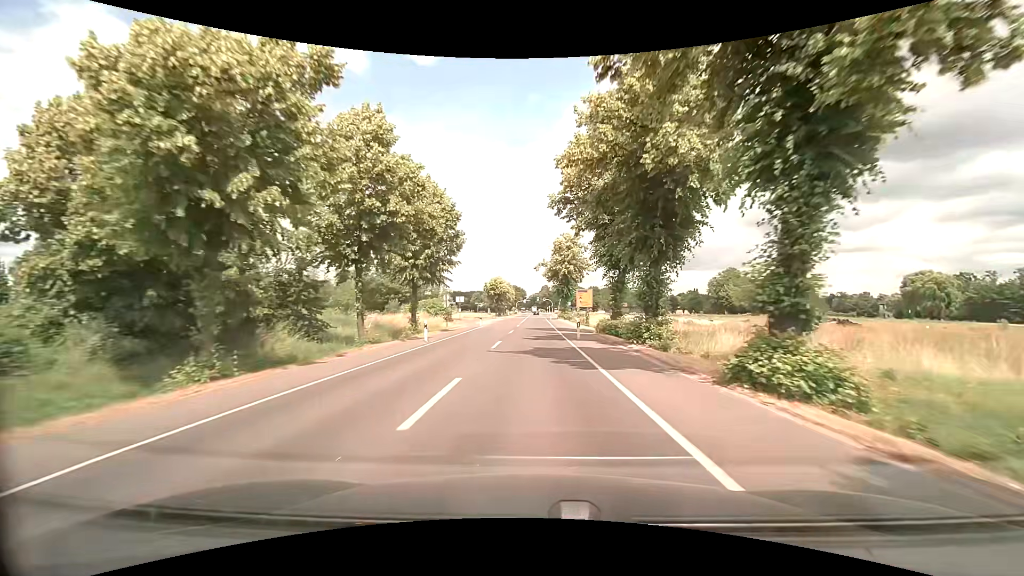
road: secondary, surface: asphalt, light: Day
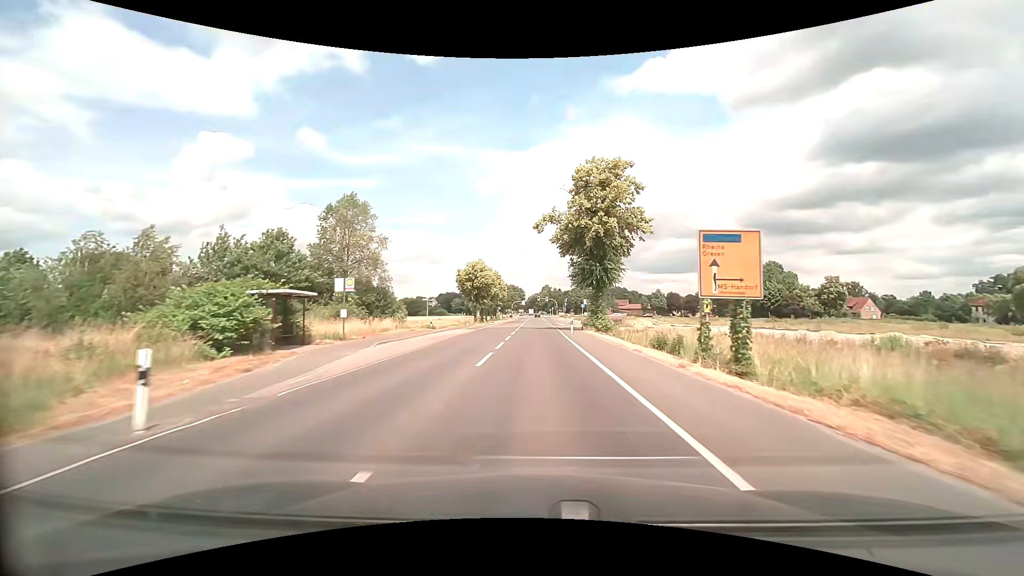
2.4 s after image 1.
(+0.1, +41.9) m; 0°
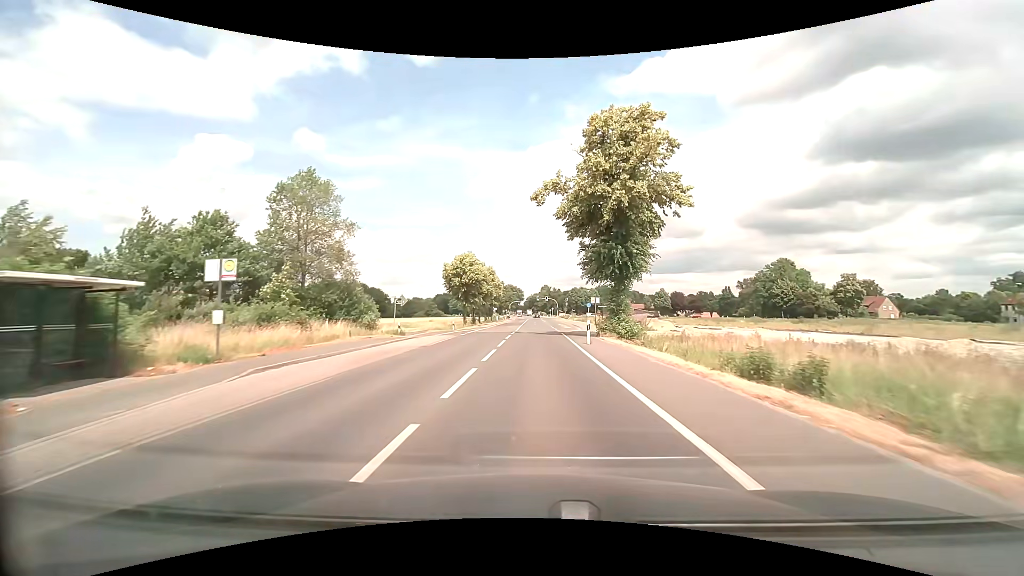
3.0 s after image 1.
(0.0, +10.6) m; 0°
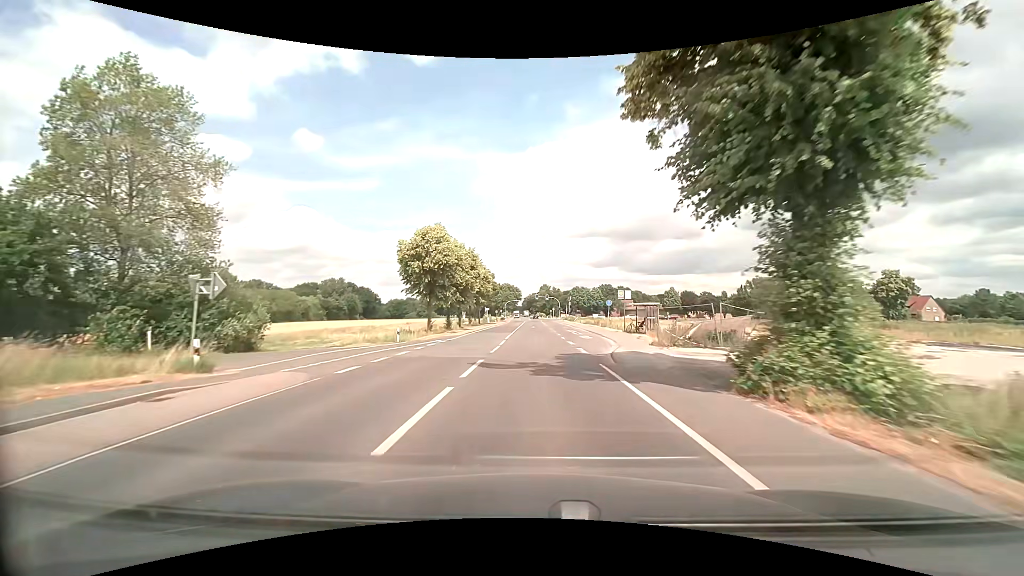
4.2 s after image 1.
(0.0, +21.2) m; 0°
(0, +10) (0, +20) (0, +30) (0, +40) (0, +50) (0, +60) (0, +70) (0, +80) (0, +90) (0, +100) m
